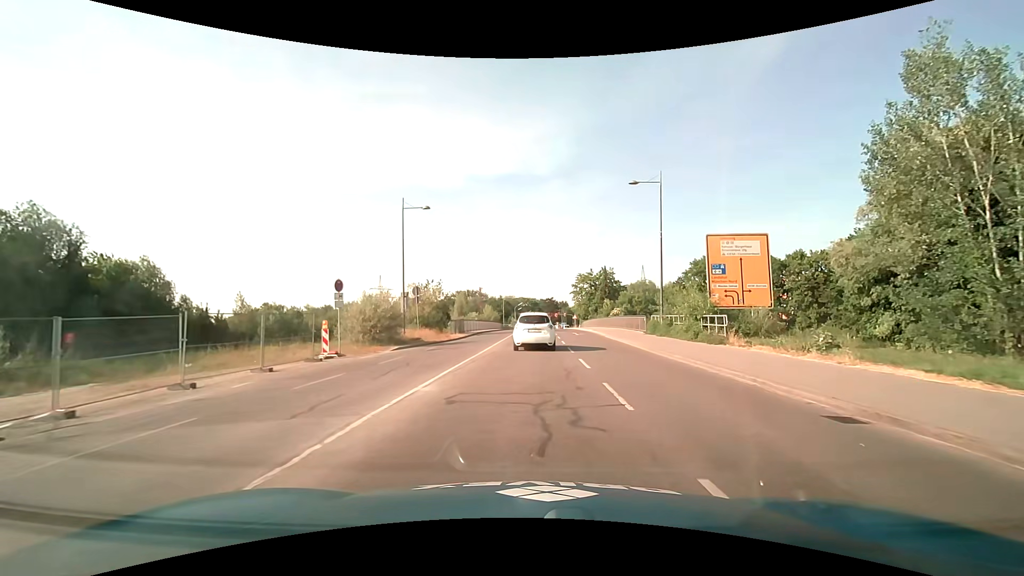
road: secondary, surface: asphalt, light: Day
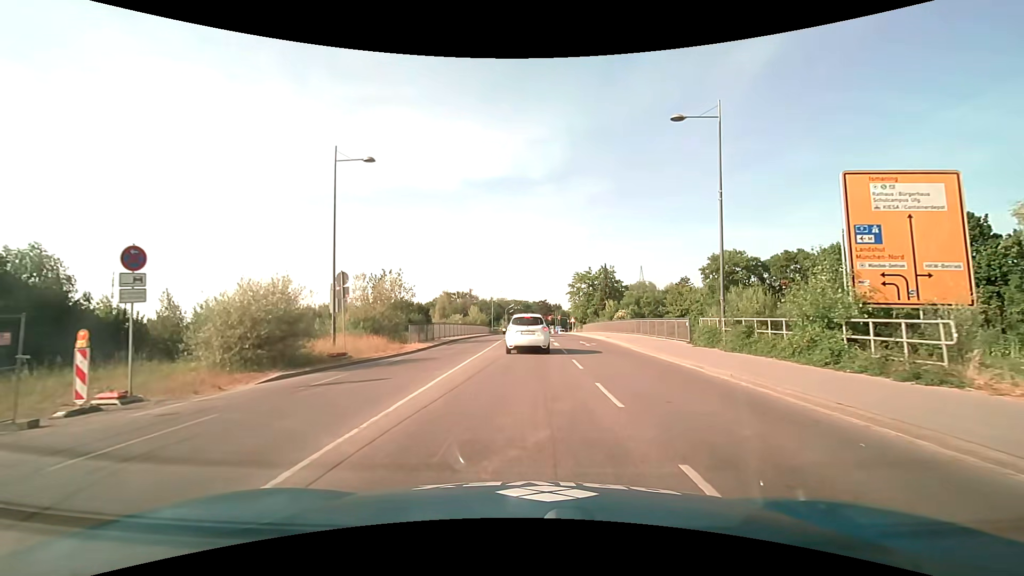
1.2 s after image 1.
(+0.1, +11.5) m; +1°
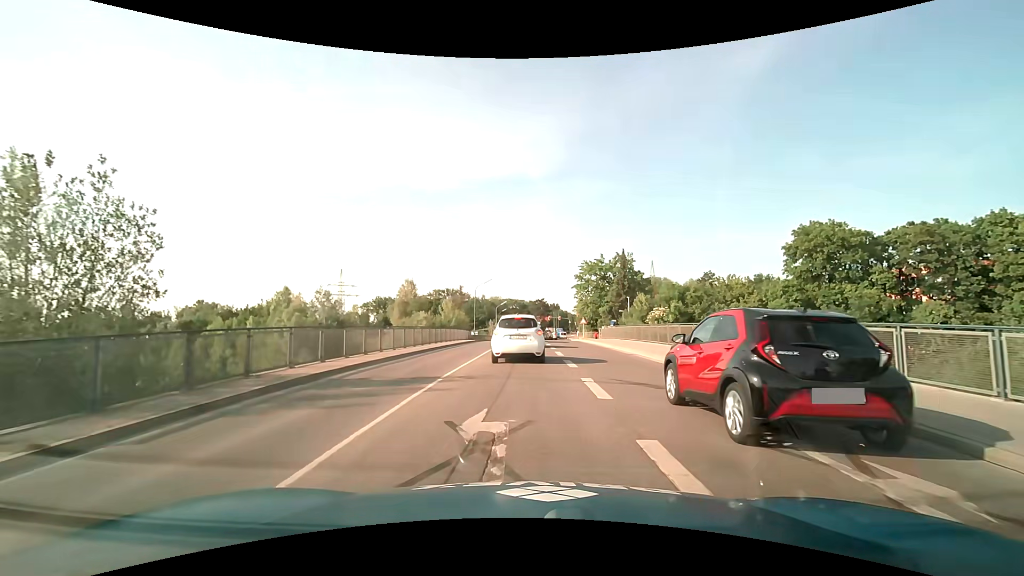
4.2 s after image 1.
(+0.1, +22.8) m; +1°
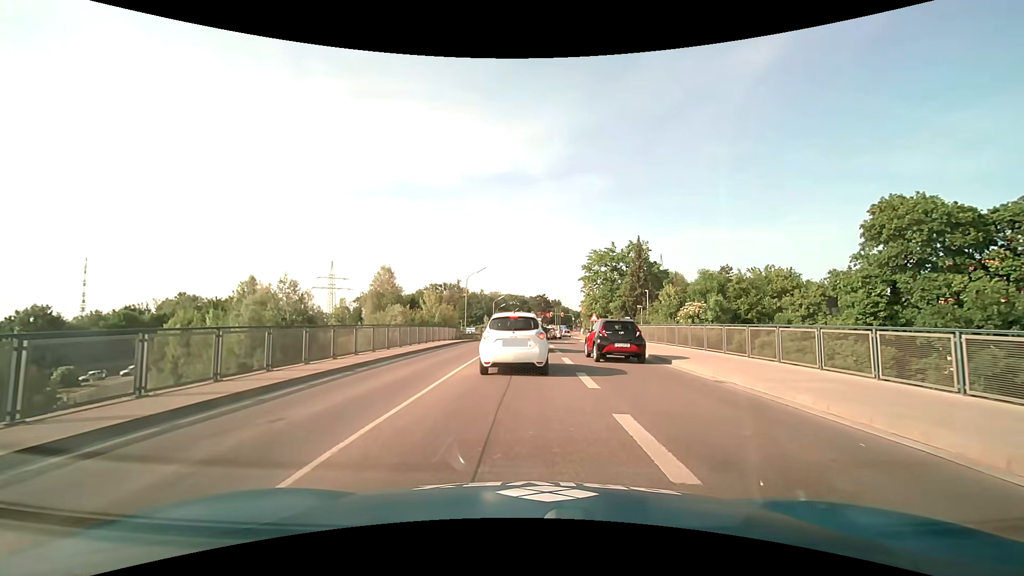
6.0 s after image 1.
(-0.1, +10.1) m; 0°
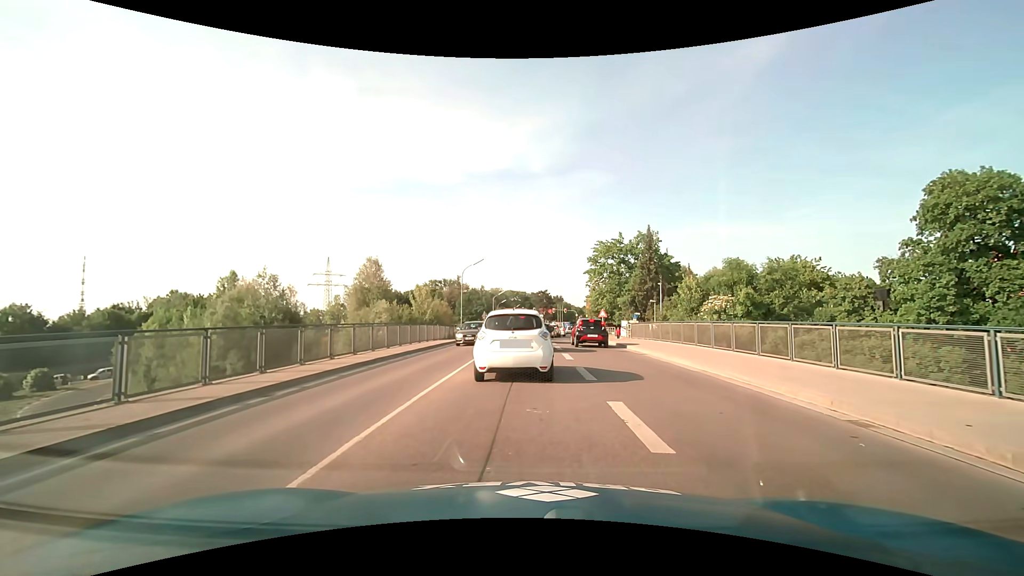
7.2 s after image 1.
(0.0, +4.9) m; -1°
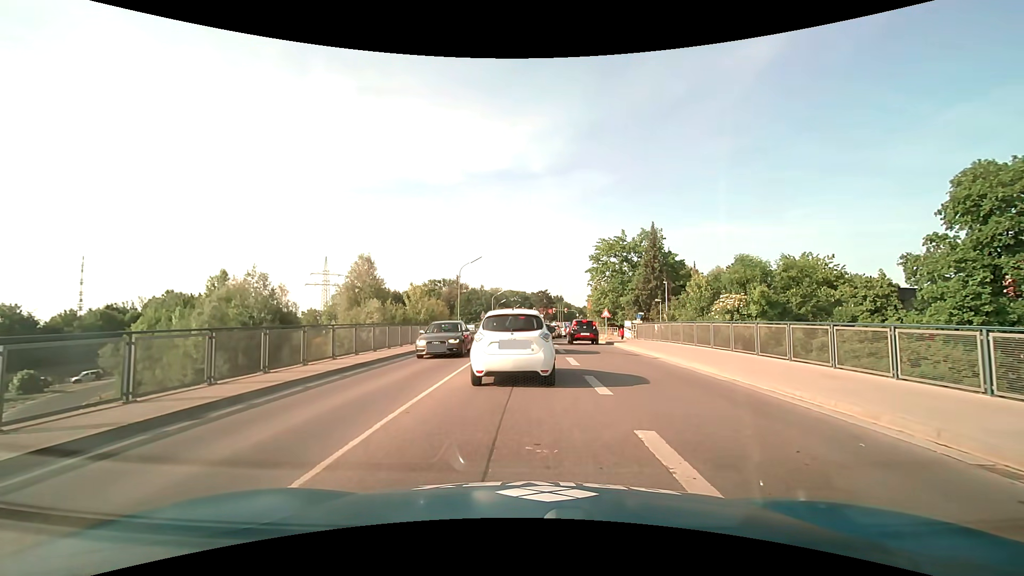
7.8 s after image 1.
(0.0, +2.1) m; 0°
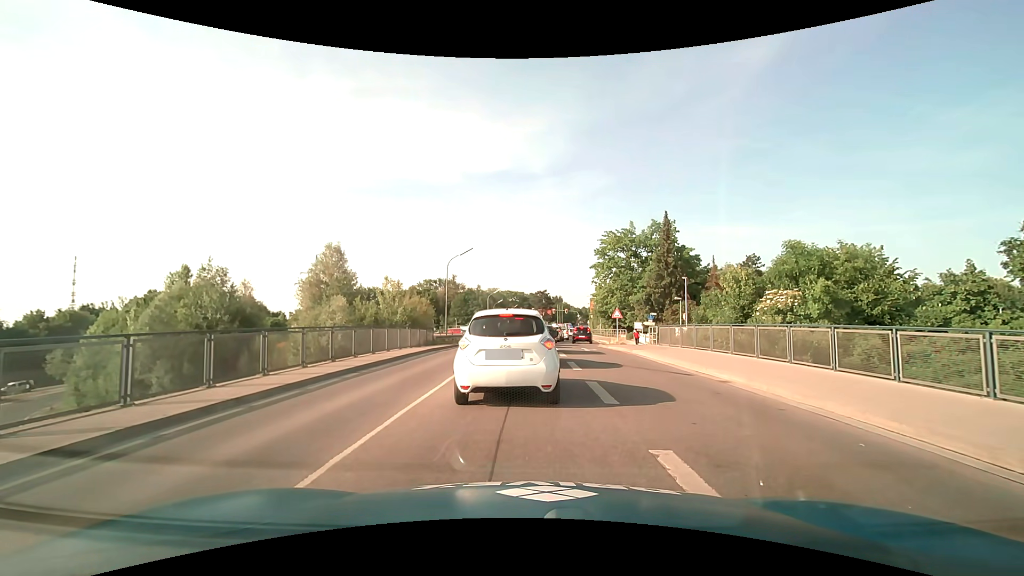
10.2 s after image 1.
(0.0, +6.7) m; 0°
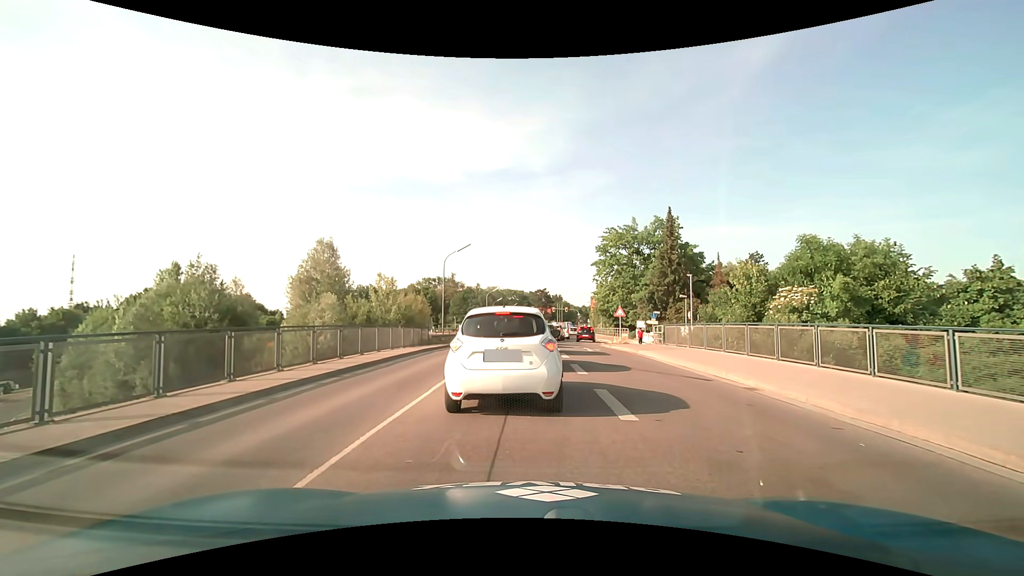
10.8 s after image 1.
(0.0, +1.5) m; 0°
